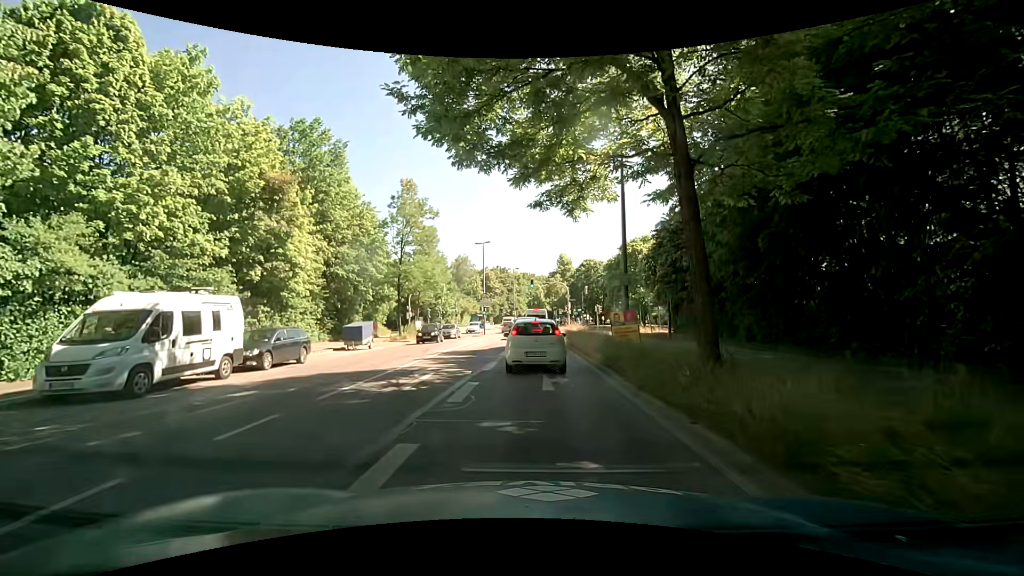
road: secondary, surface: asphalt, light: Day
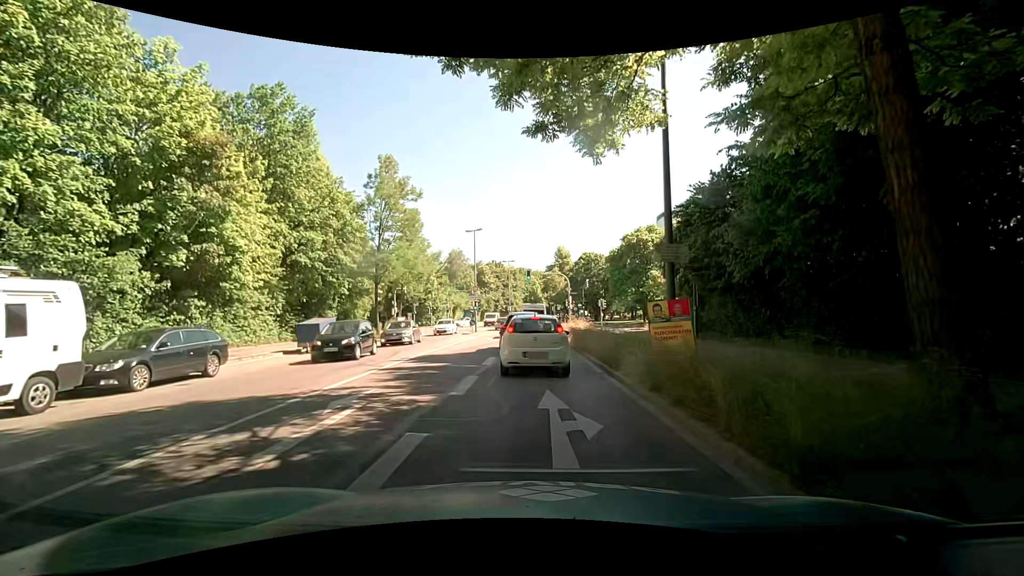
(0.0, +5.7) m; +1°
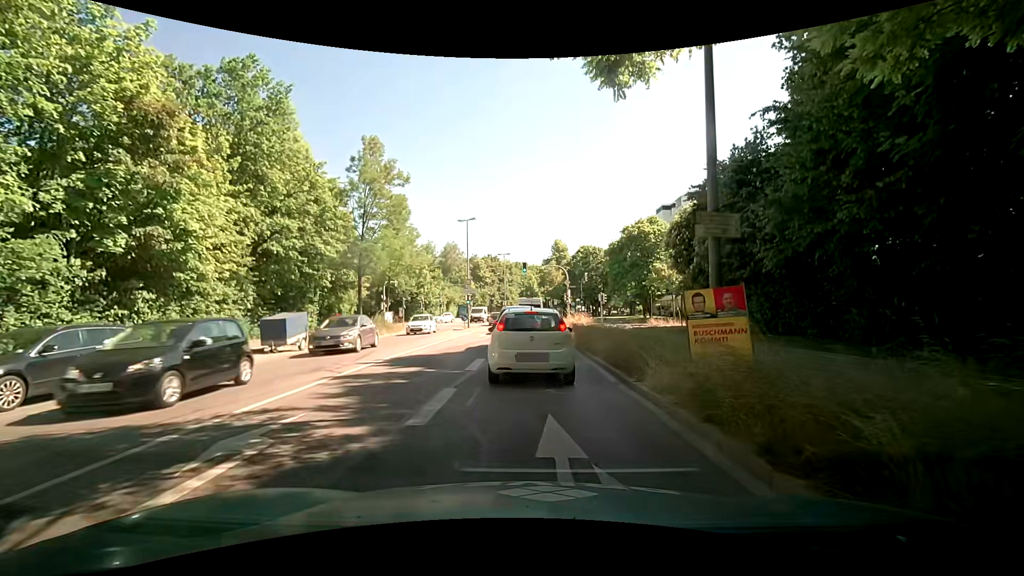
(0.0, +2.8) m; 0°
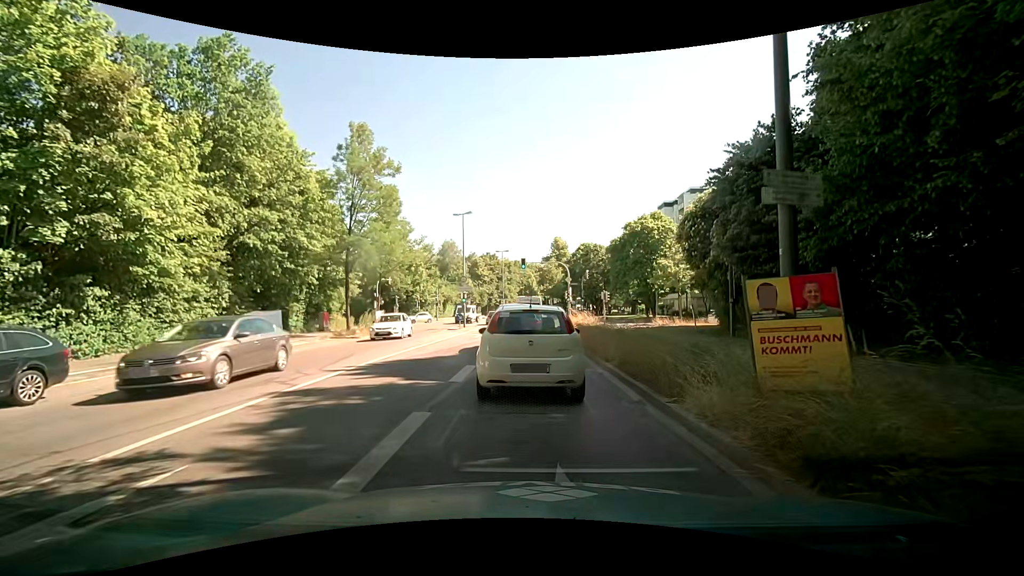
(0.0, +2.2) m; 0°
